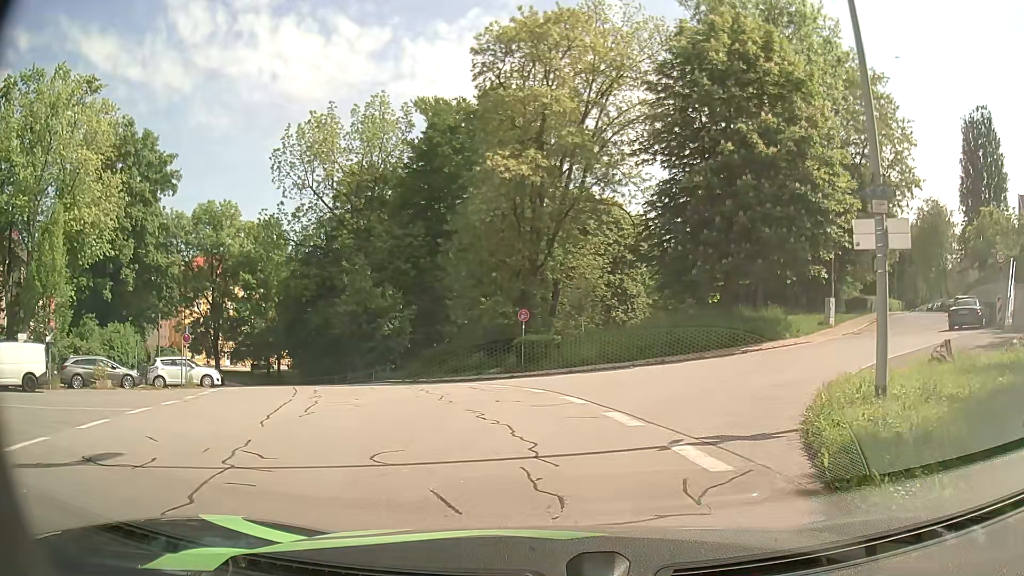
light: Day
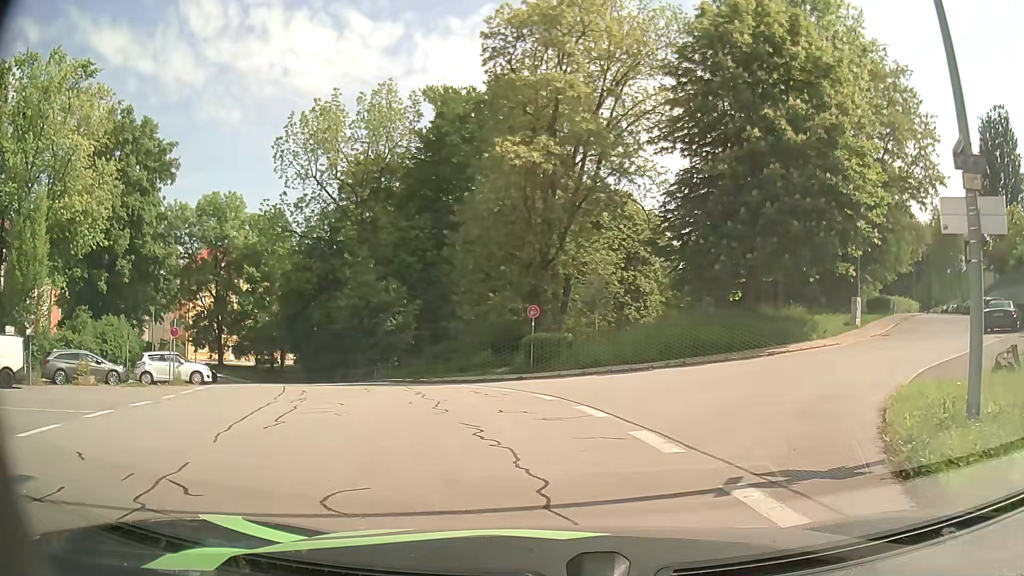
(0.0, +1.9) m; -1°
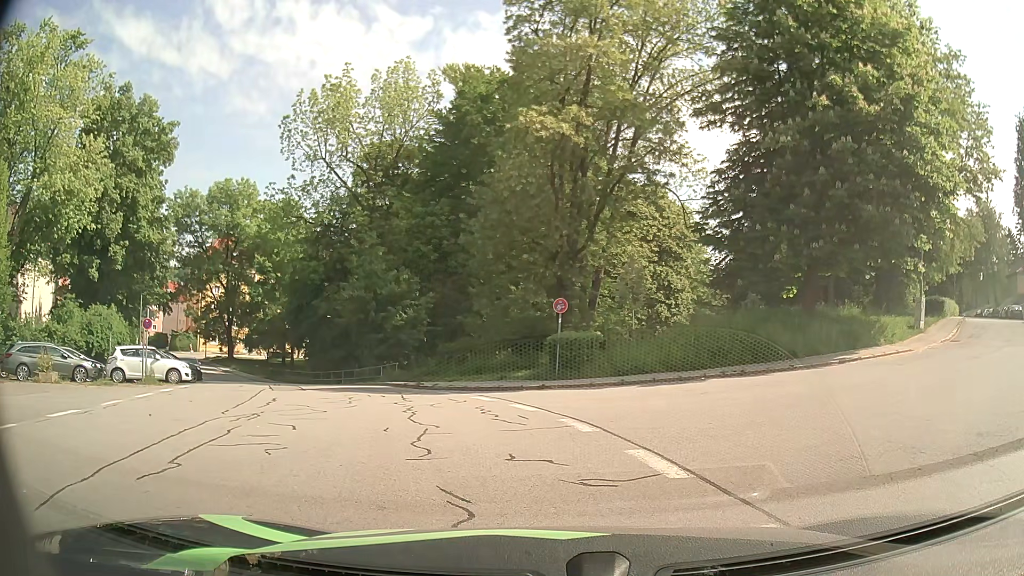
(0.0, +3.9) m; -1°
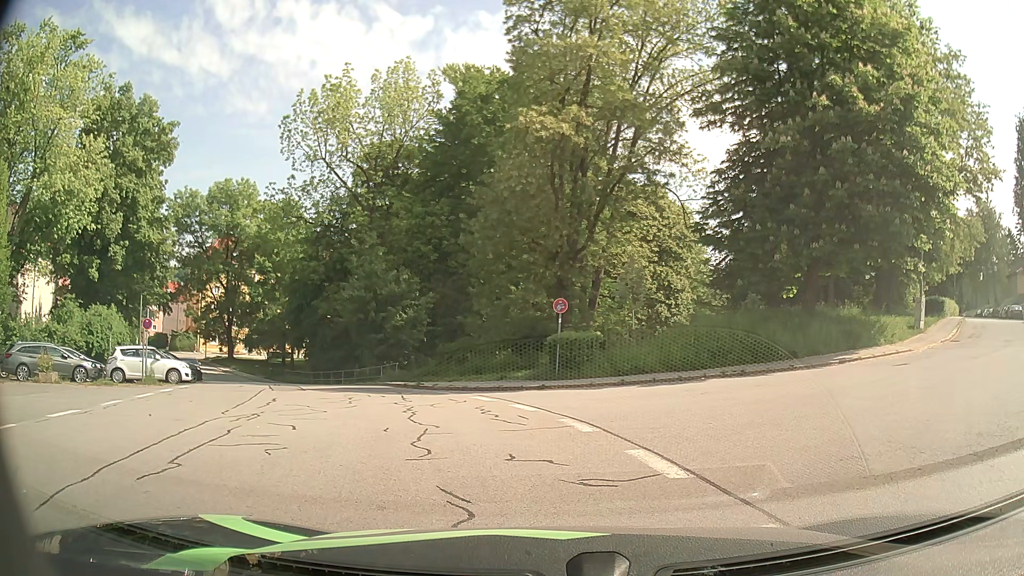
(0.0, 0.0) m; 0°
(-1, +10) (-4, +19) (-9, +28) (-14, +37) (-19, +45) (-25, +53) (-31, +61) (-37, +69) (-44, +77) (-50, +85) m
